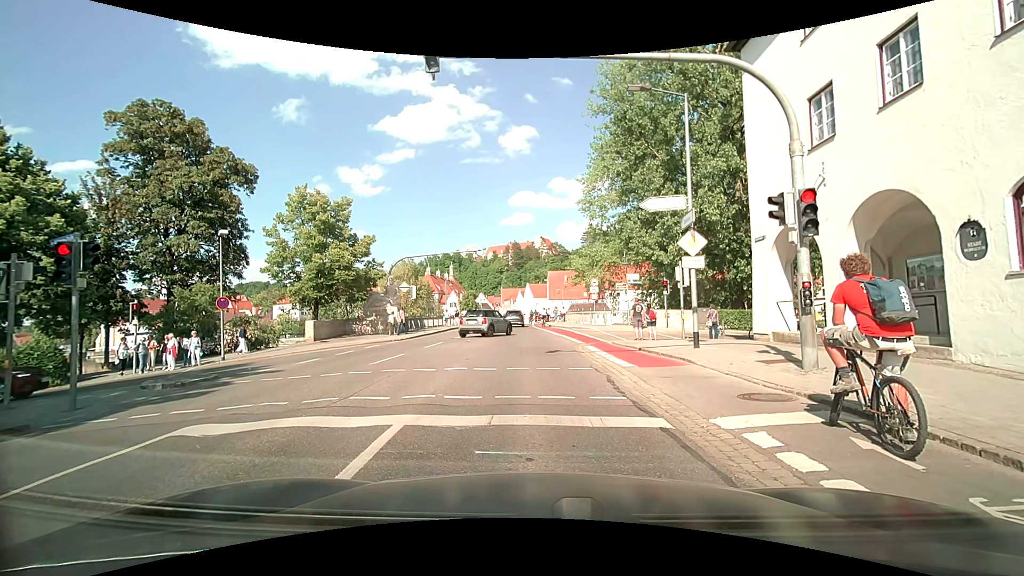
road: residential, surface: asphalt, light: Day
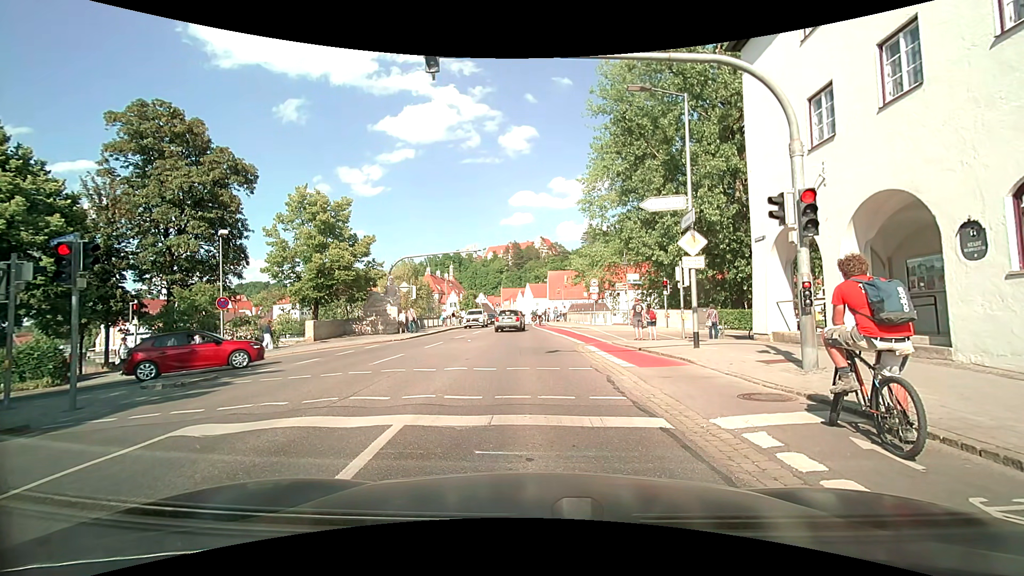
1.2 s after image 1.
(0.0, 0.0) m; 0°
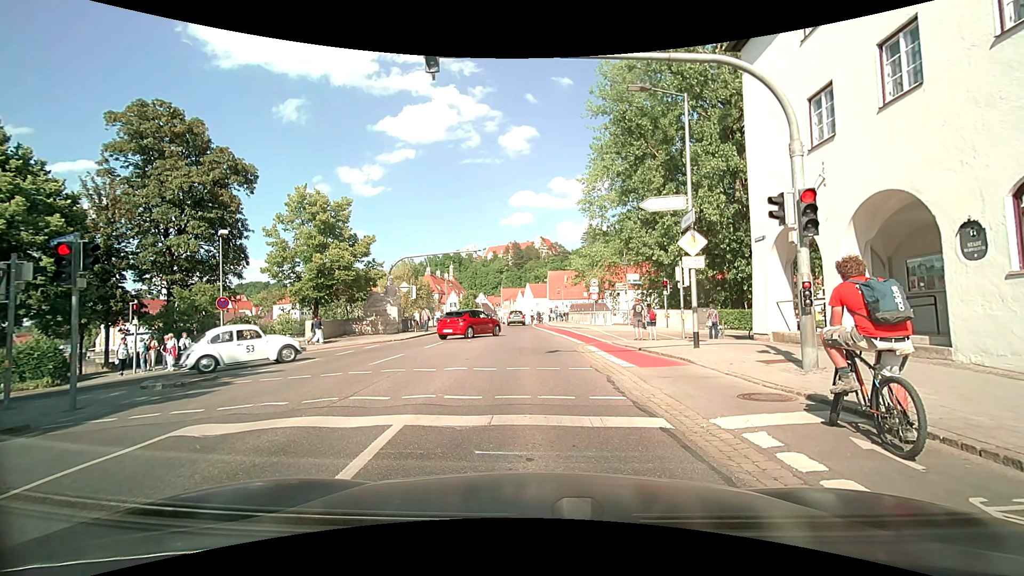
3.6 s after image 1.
(0.0, 0.0) m; 0°
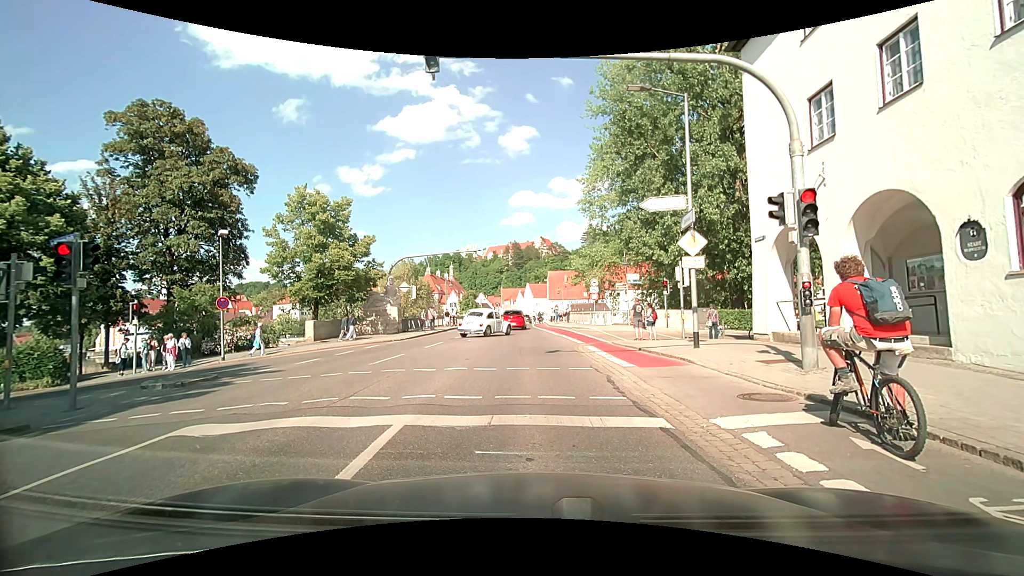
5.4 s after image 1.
(0.0, 0.0) m; 0°
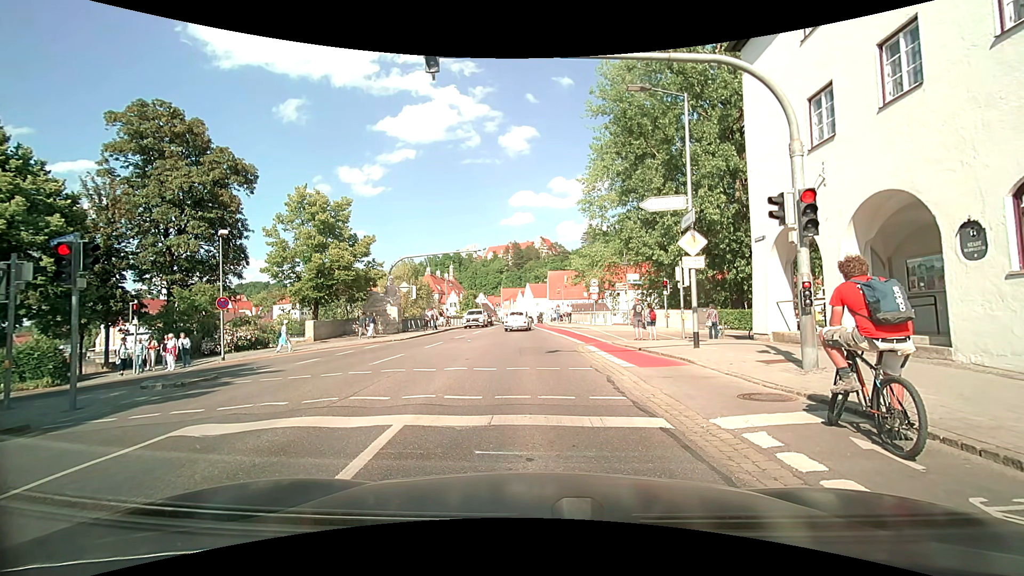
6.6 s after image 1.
(0.0, 0.0) m; 0°
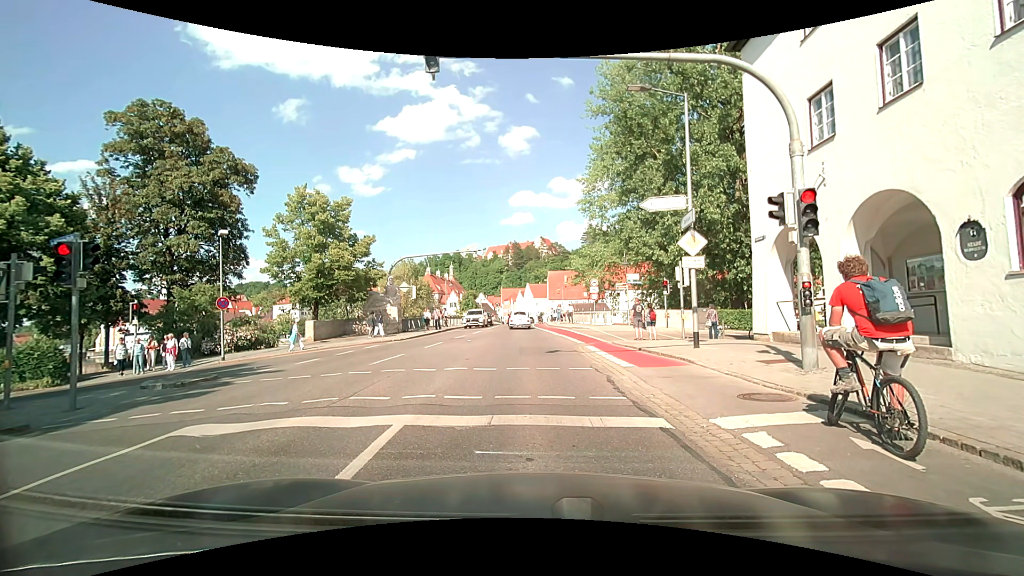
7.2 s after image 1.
(0.0, 0.0) m; 0°
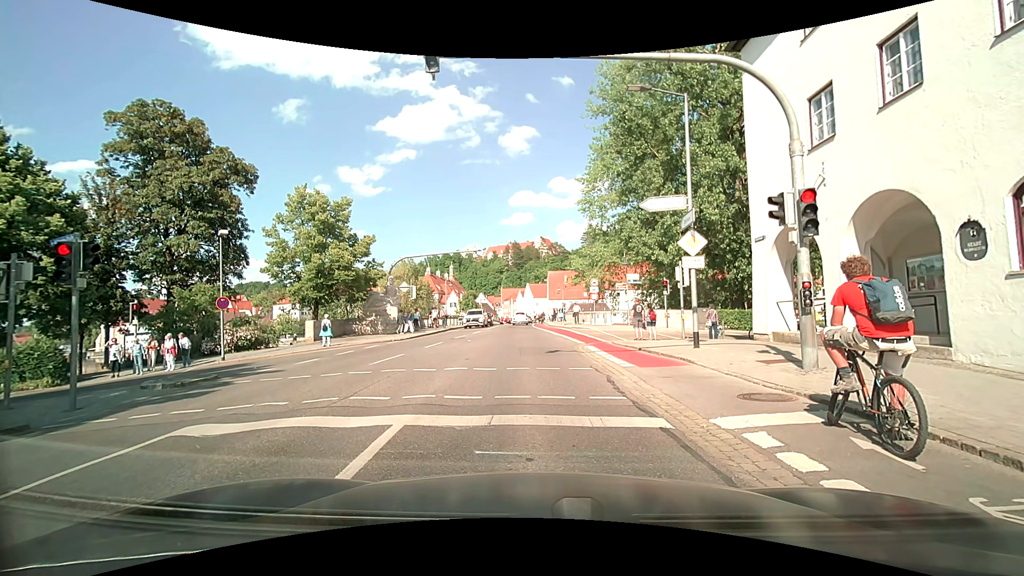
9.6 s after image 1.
(0.0, 0.0) m; 0°
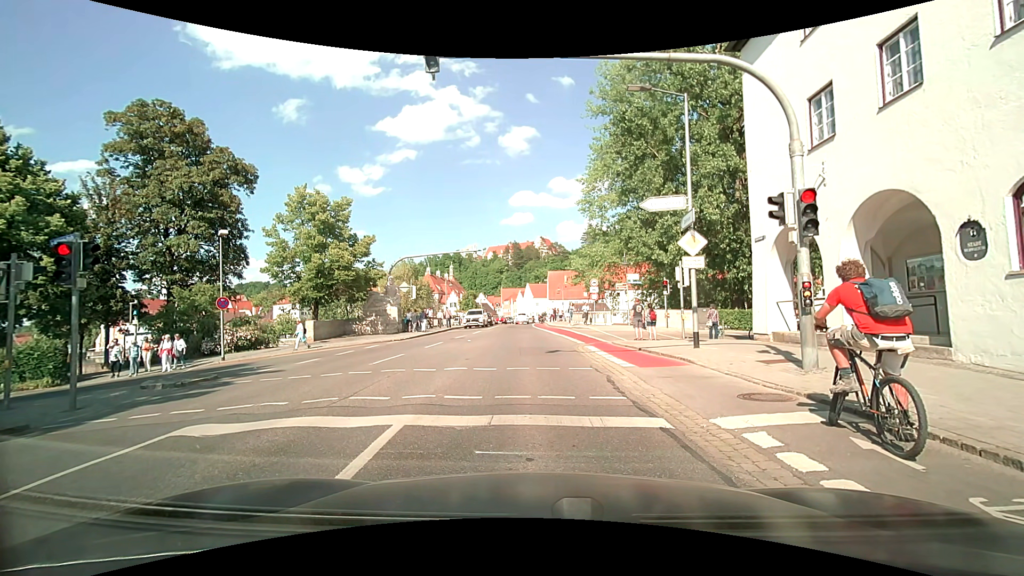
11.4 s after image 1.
(0.0, 0.0) m; 0°
(0, +10) (-1, +20) (-1, +30) (-2, +40) (-2, +50) (-2, +60) (-2, +70) (-2, +80) (-2, +90) (-2, +100) m
